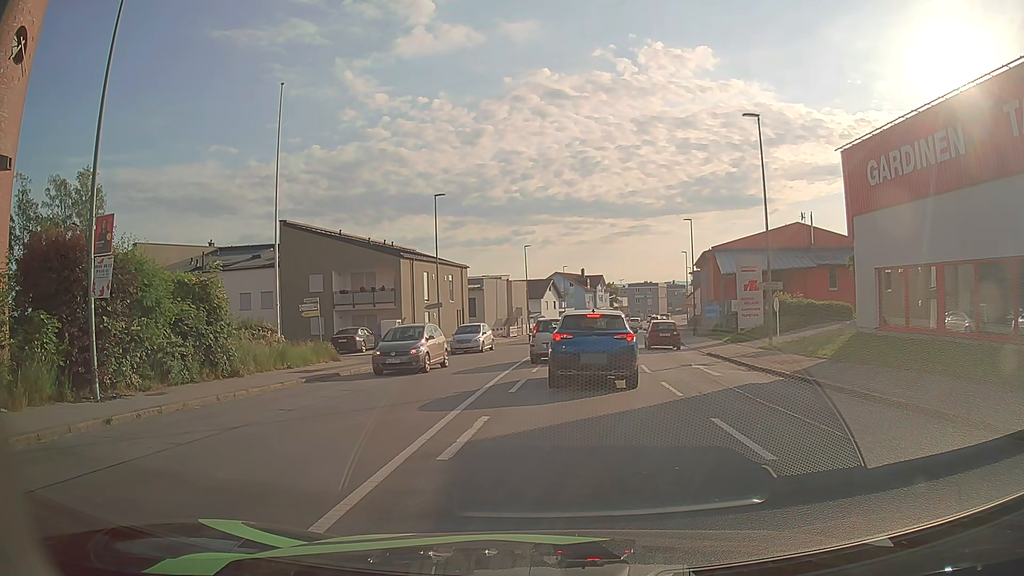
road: tertiary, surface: asphalt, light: Day
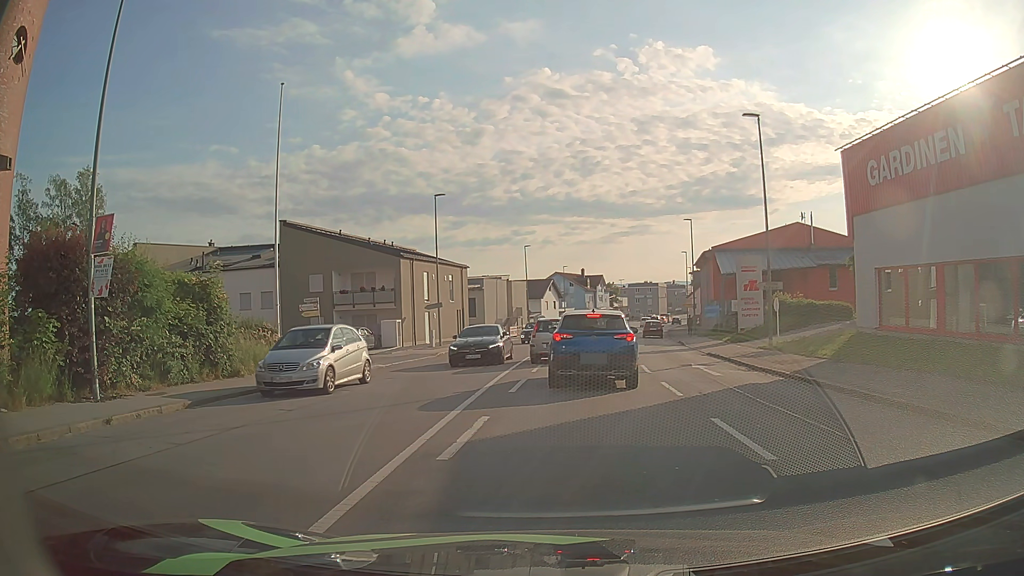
(0.0, 0.0) m; 0°
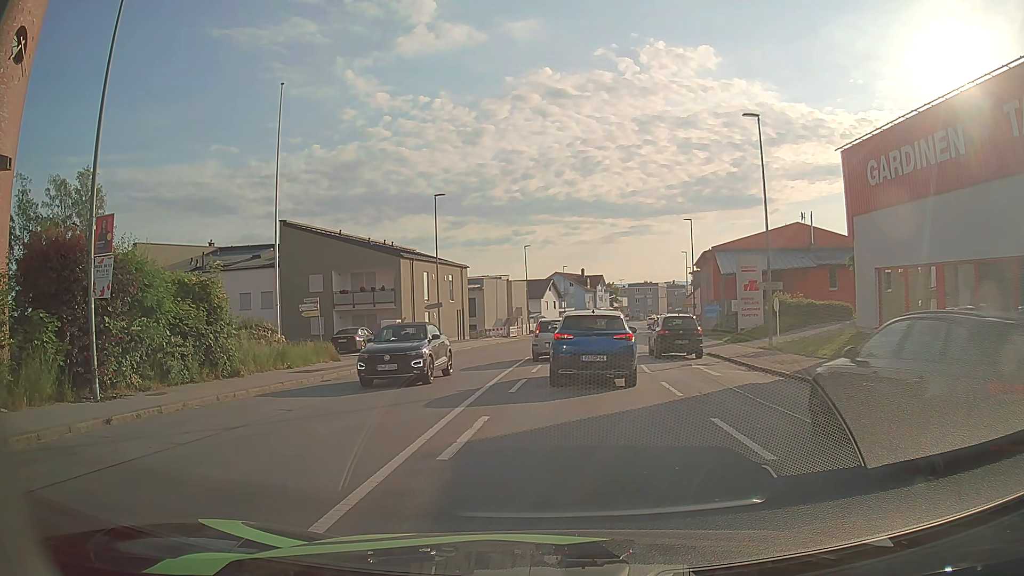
(0.0, 0.0) m; 0°
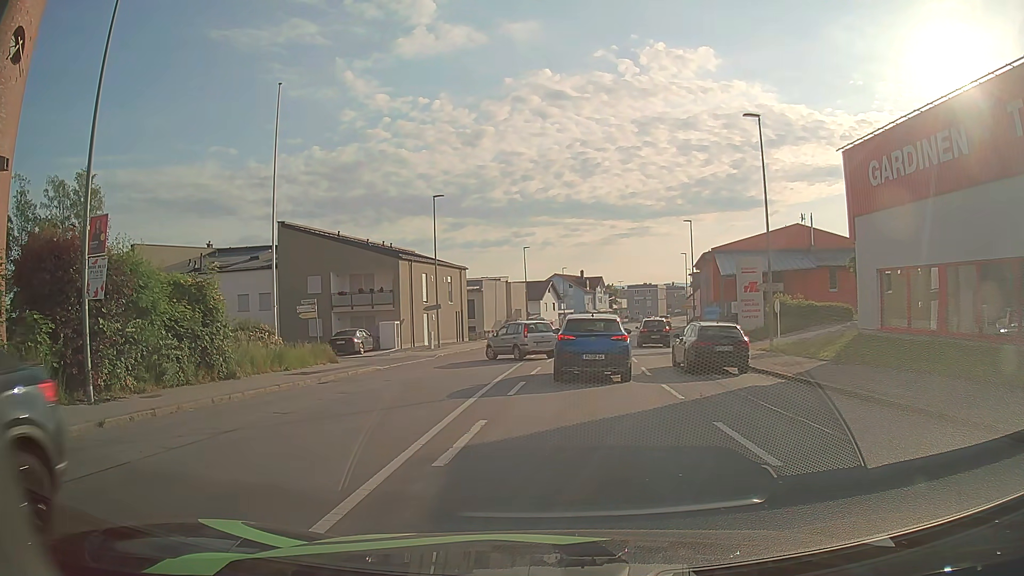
(0.0, +0.2) m; 0°
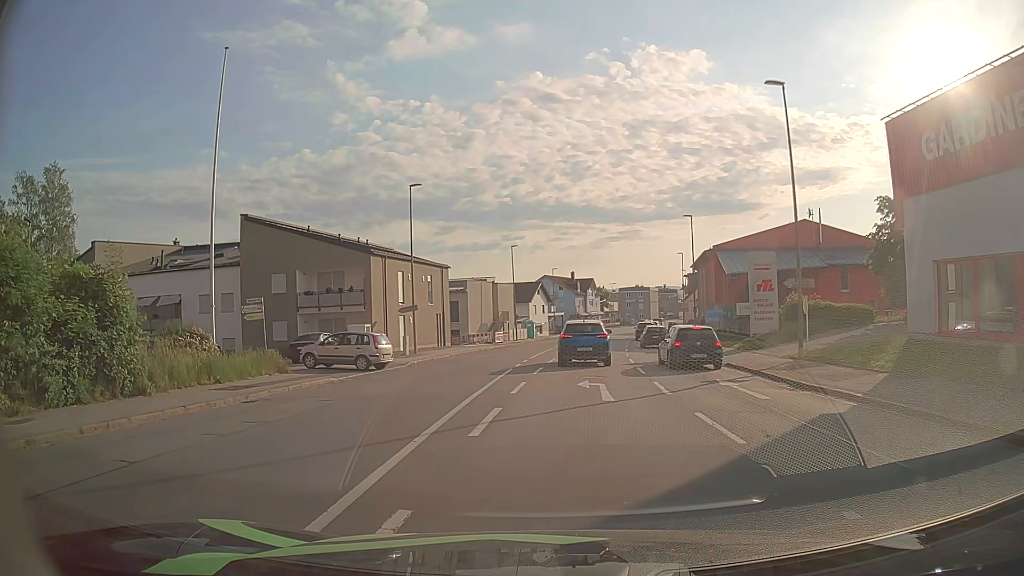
(+0.1, +4.9) m; +2°
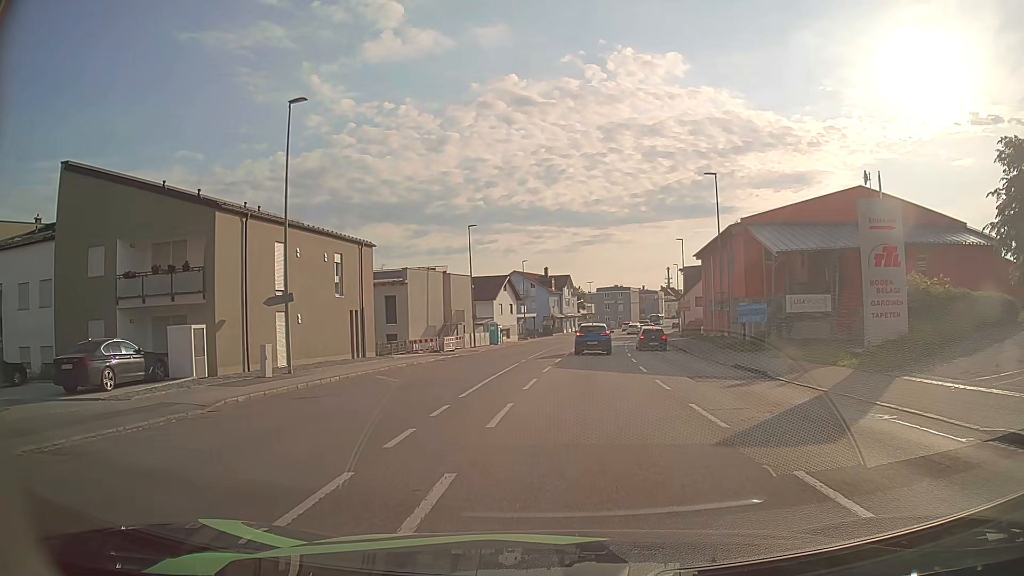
(+0.1, +17.0) m; +2°
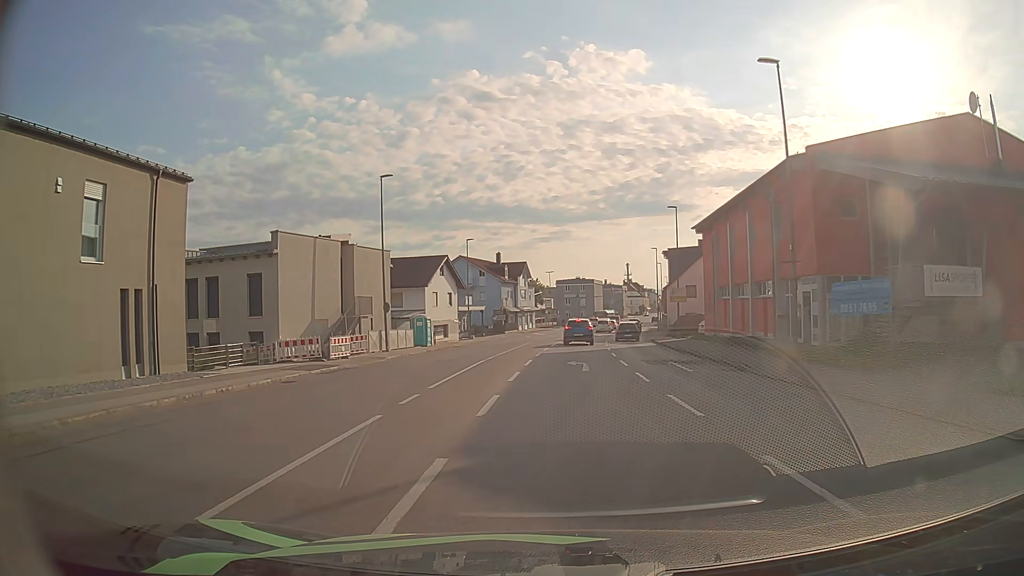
(+0.5, +17.9) m; +4°
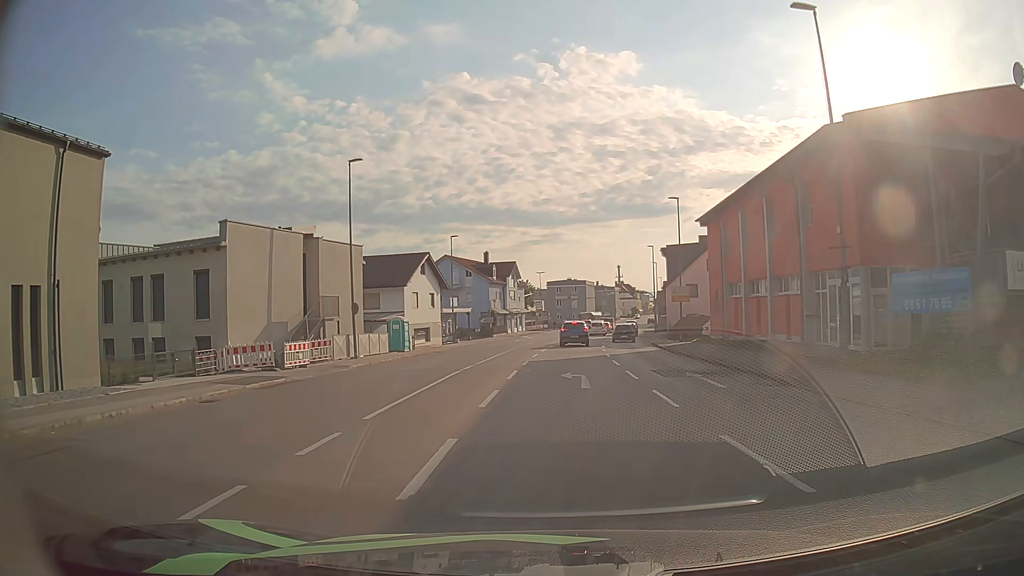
(0.0, +4.7) m; +1°
